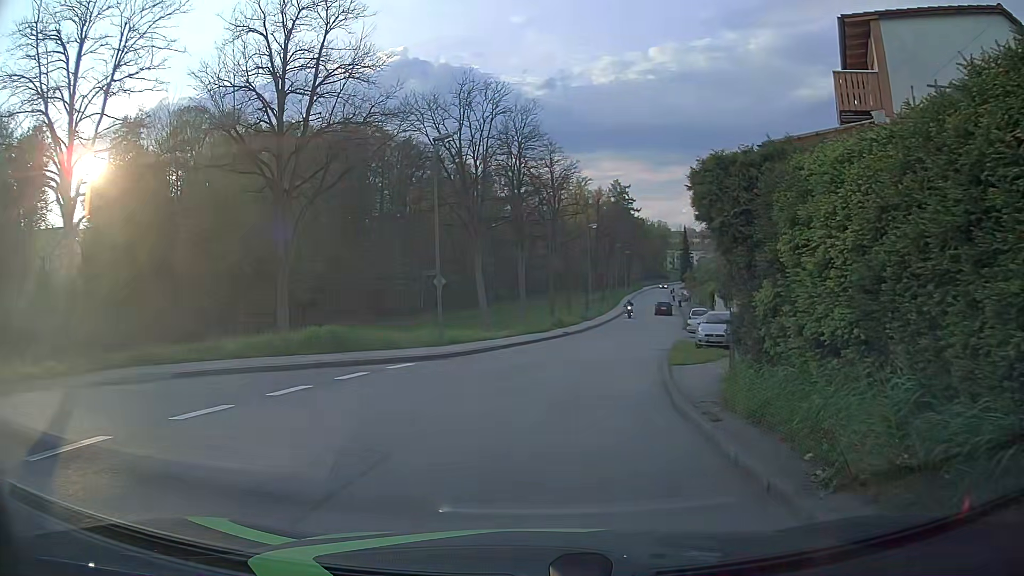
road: unclassified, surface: asphalt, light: Day
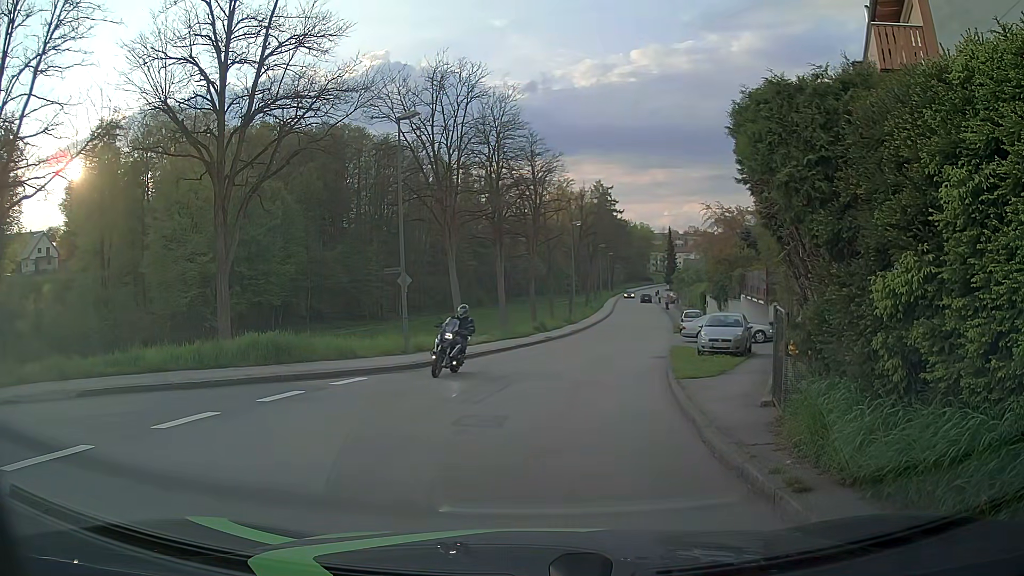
(0.0, +2.9) m; 0°
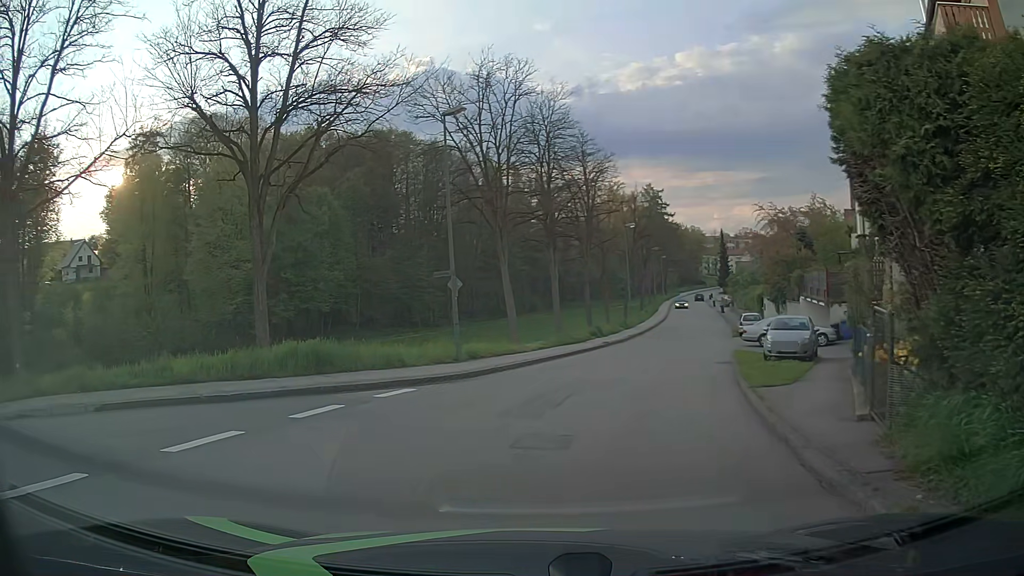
(0.0, +1.4) m; -3°
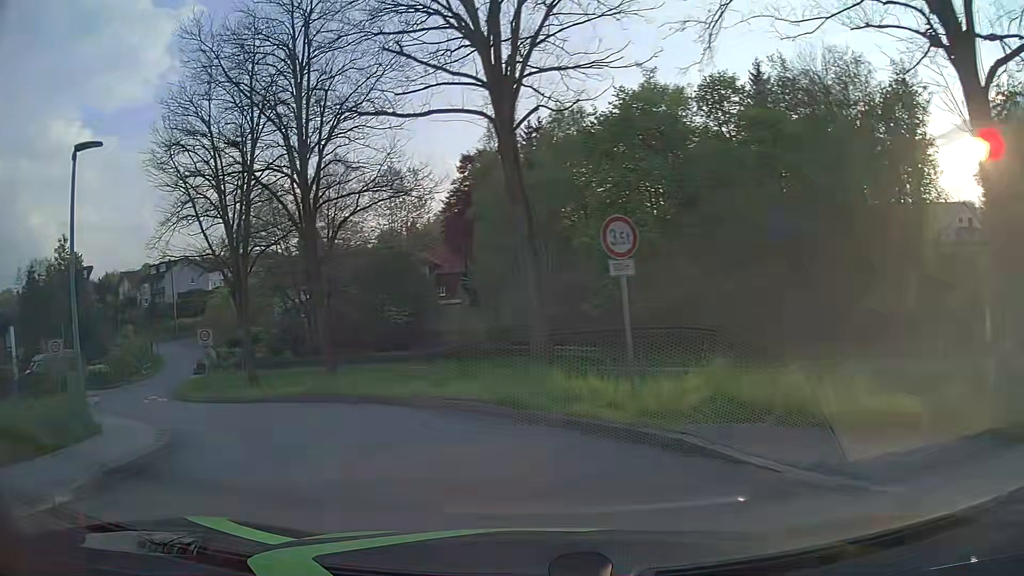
(-6.8, +7.1) m; -77°
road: residential
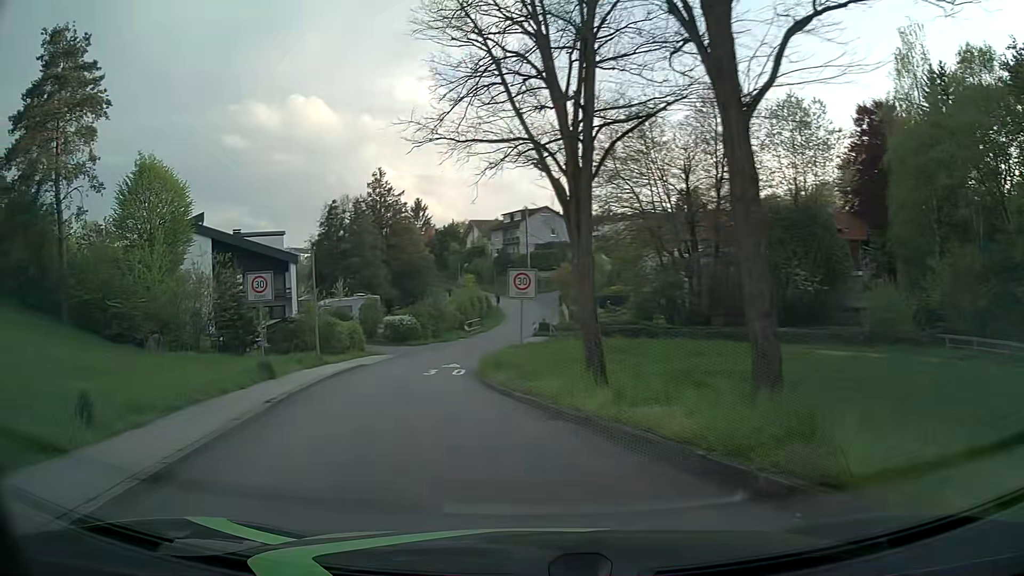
(-3.7, +12.3) m; -32°
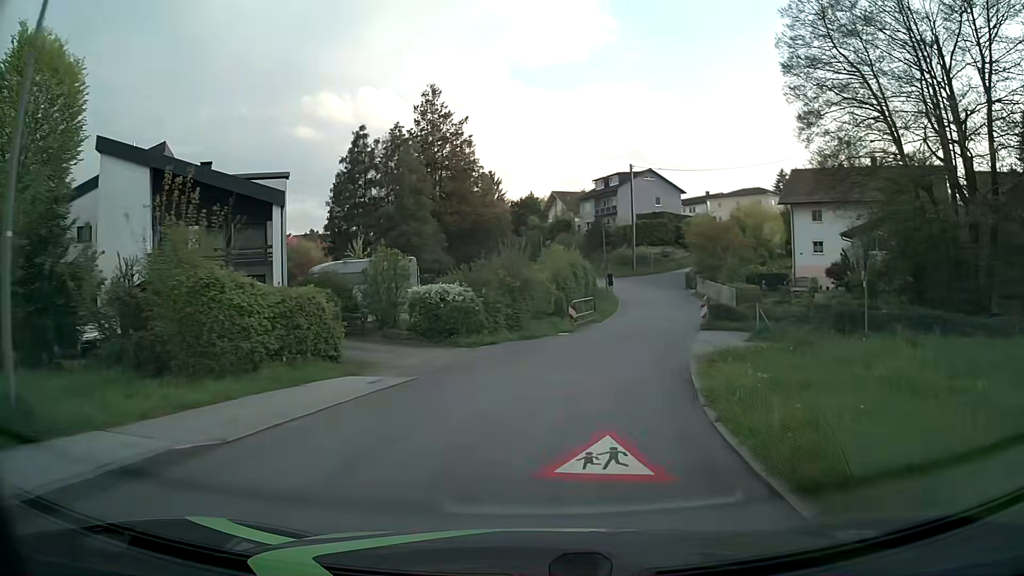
(-3.3, +23.3) m; -6°
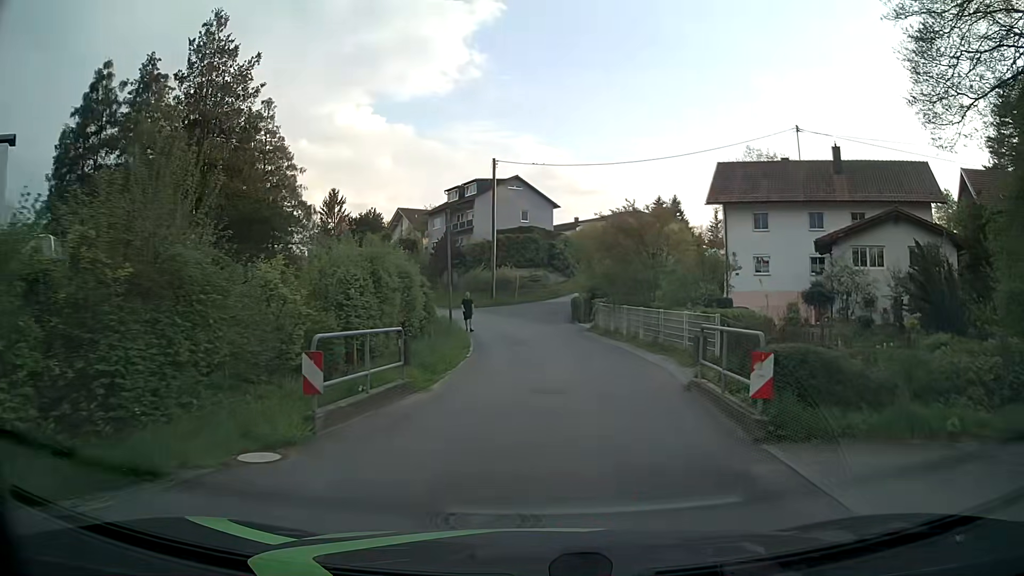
(+1.9, +18.1) m; +12°
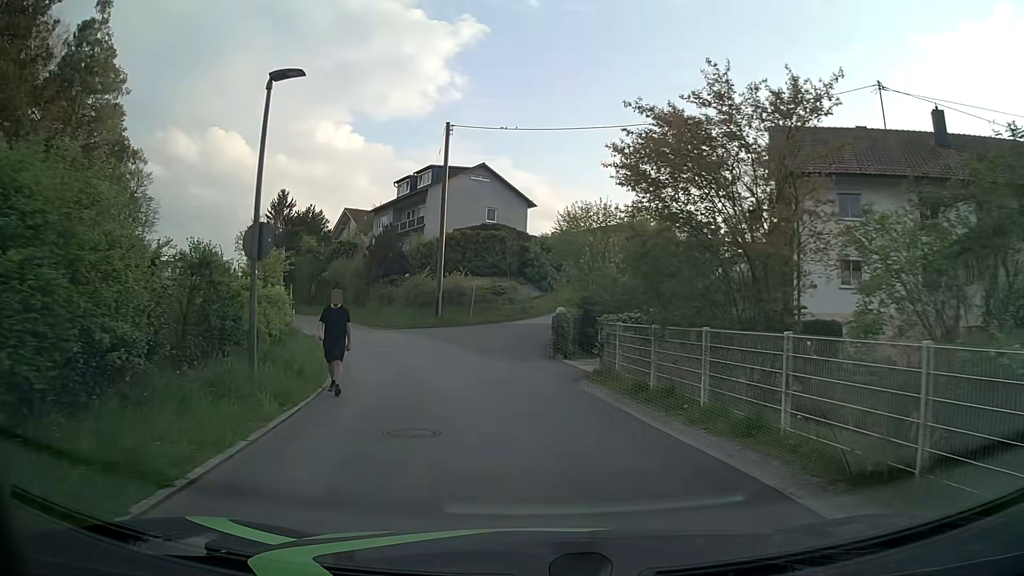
(+0.6, +16.0) m; +2°
